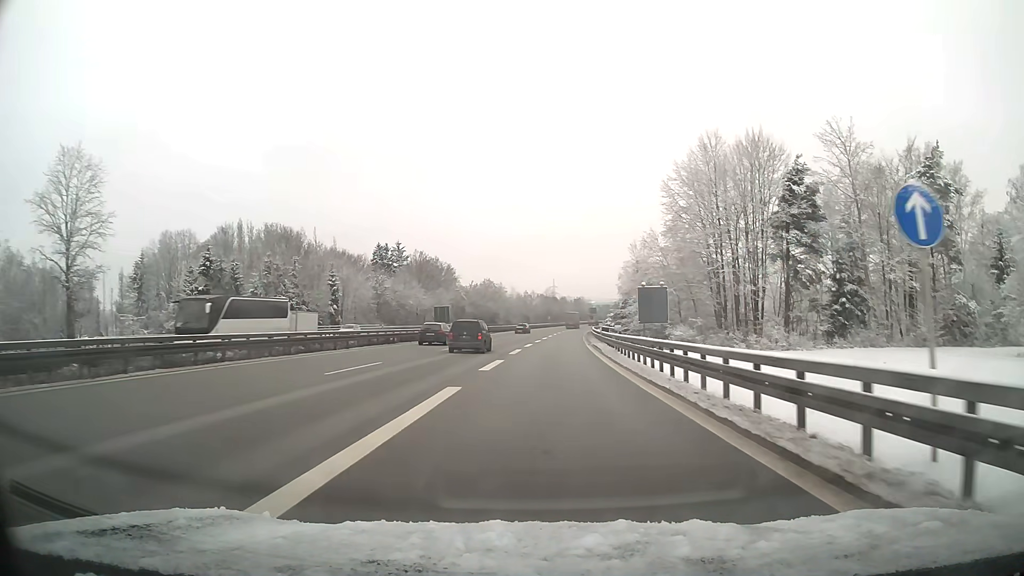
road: motorway_link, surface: asphalt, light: Day
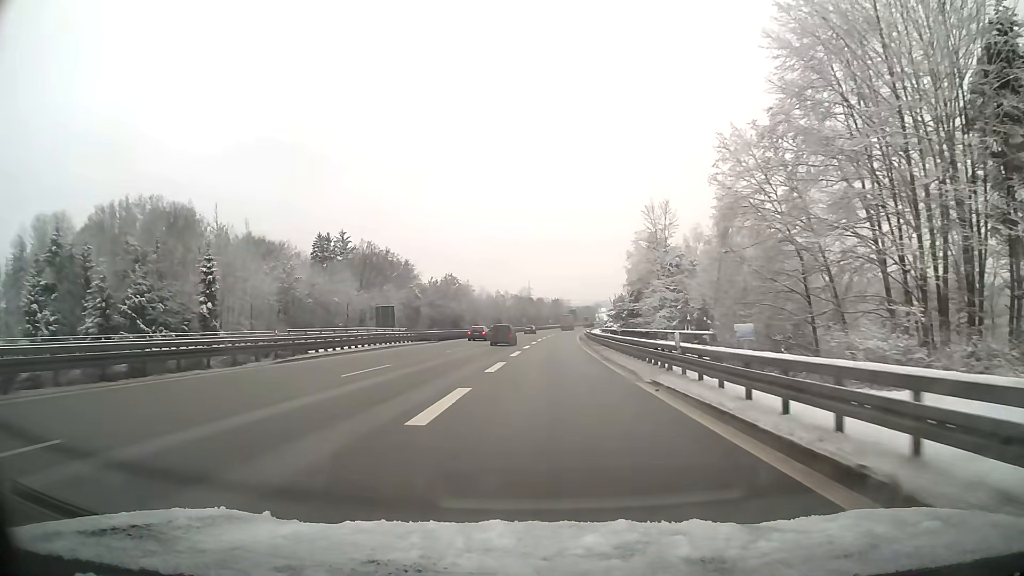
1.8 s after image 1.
(+0.8, +35.7) m; +2°
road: motorway
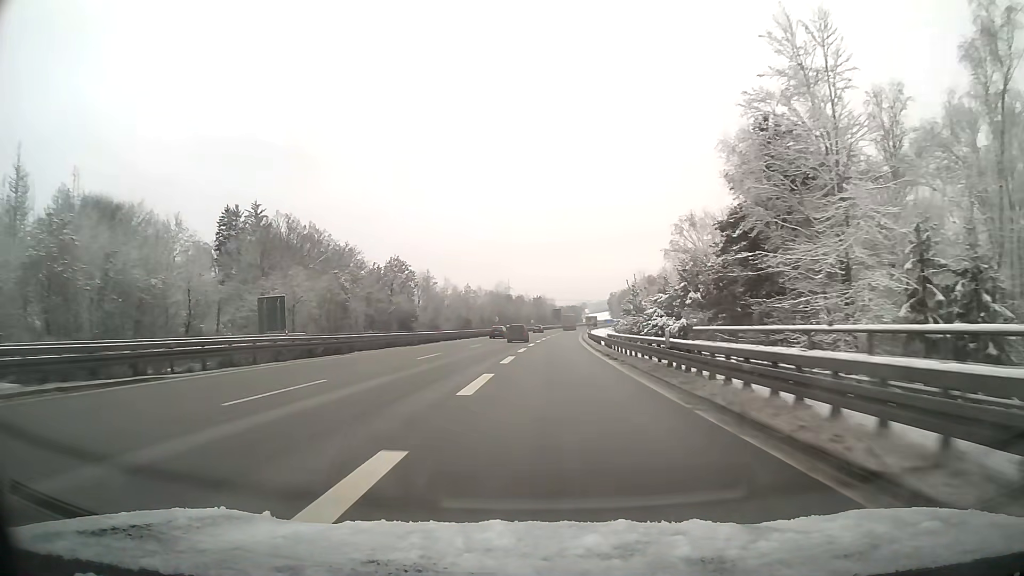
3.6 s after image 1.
(+0.7, +44.8) m; +2°
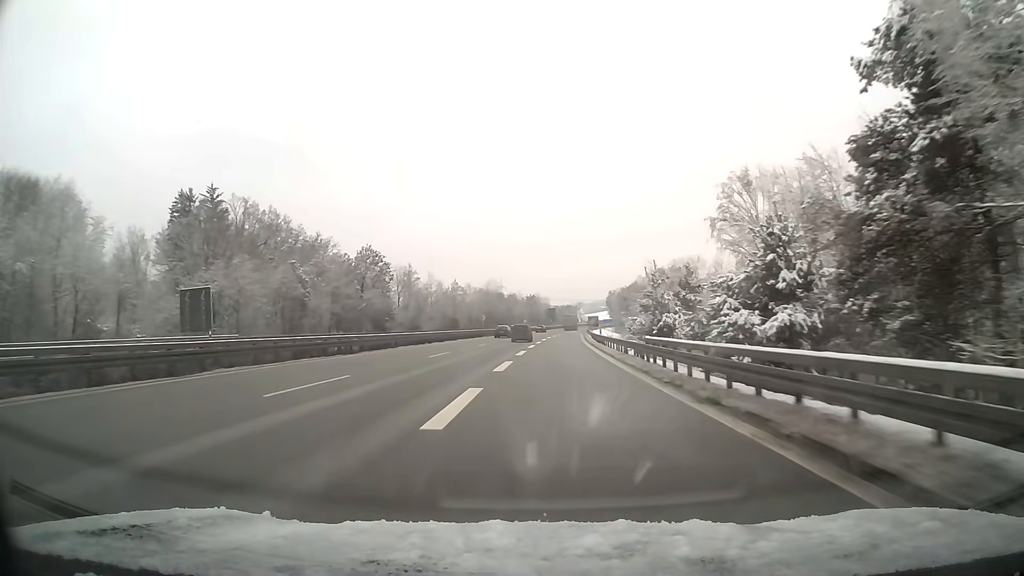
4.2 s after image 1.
(+0.1, +16.7) m; 0°
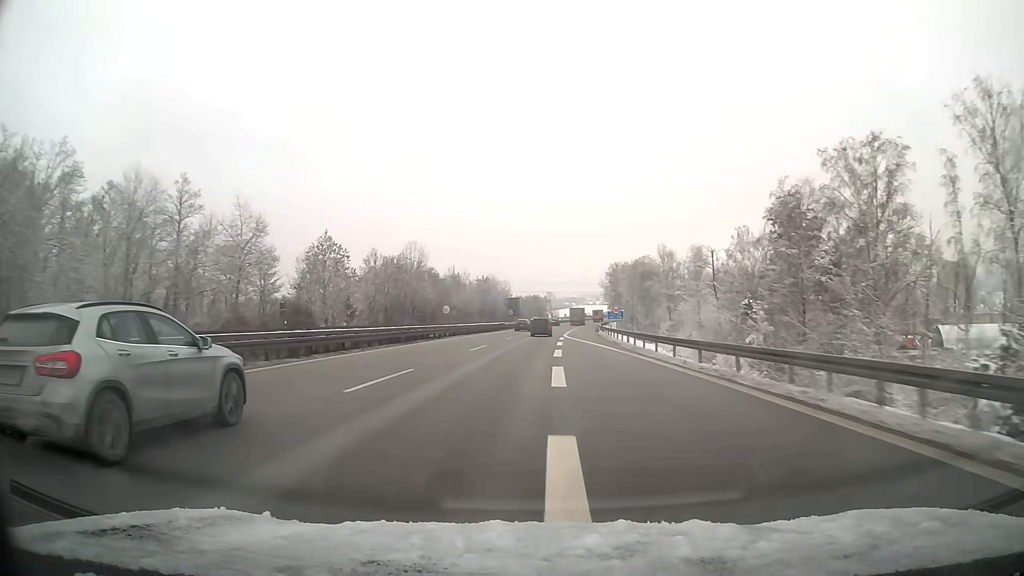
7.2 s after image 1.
(+2.6, +91.5) m; +4°
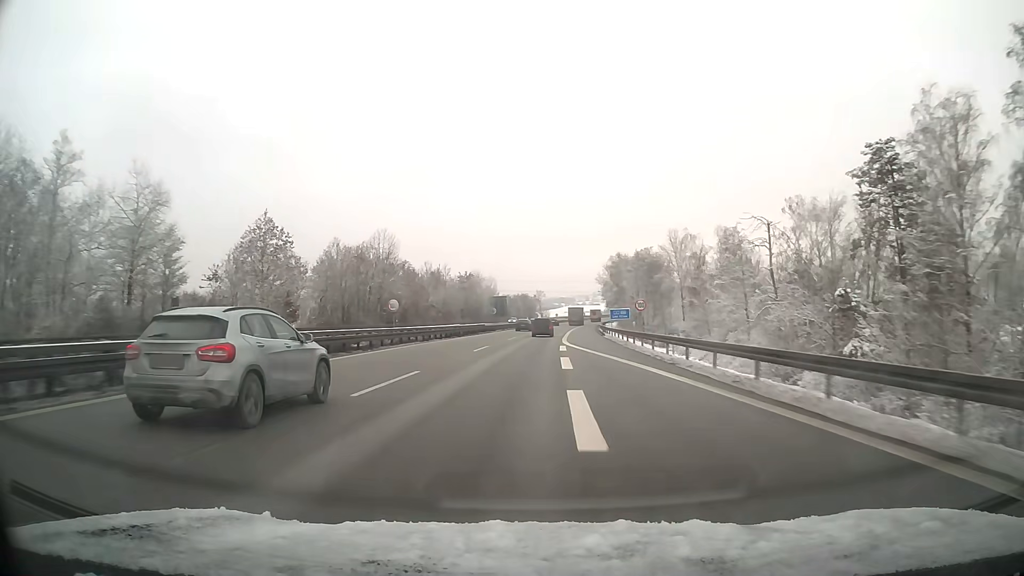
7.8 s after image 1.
(+0.1, +18.8) m; +1°
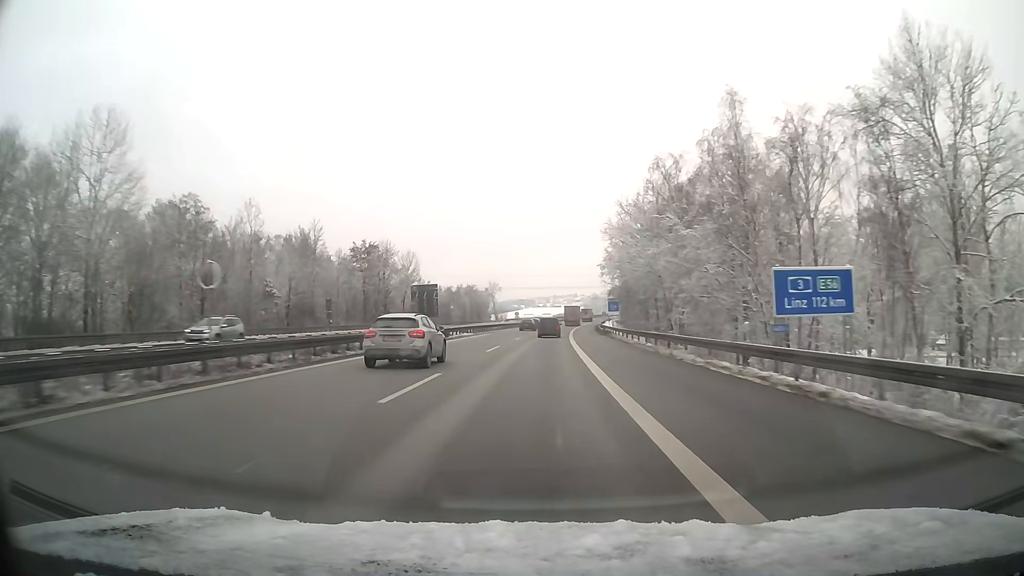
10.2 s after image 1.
(+2.2, +73.6) m; +3°
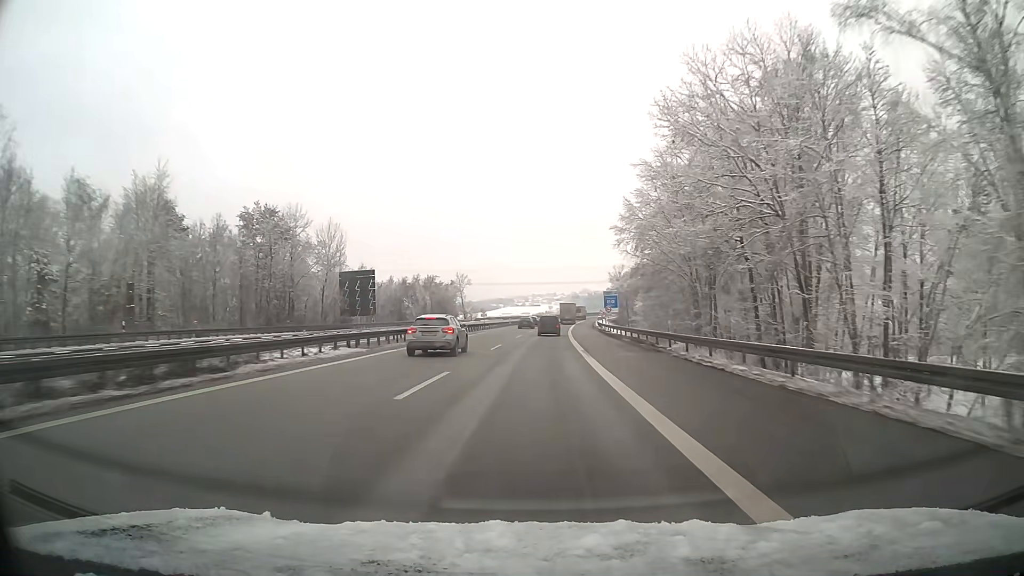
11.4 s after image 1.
(+0.5, +35.6) m; +2°
